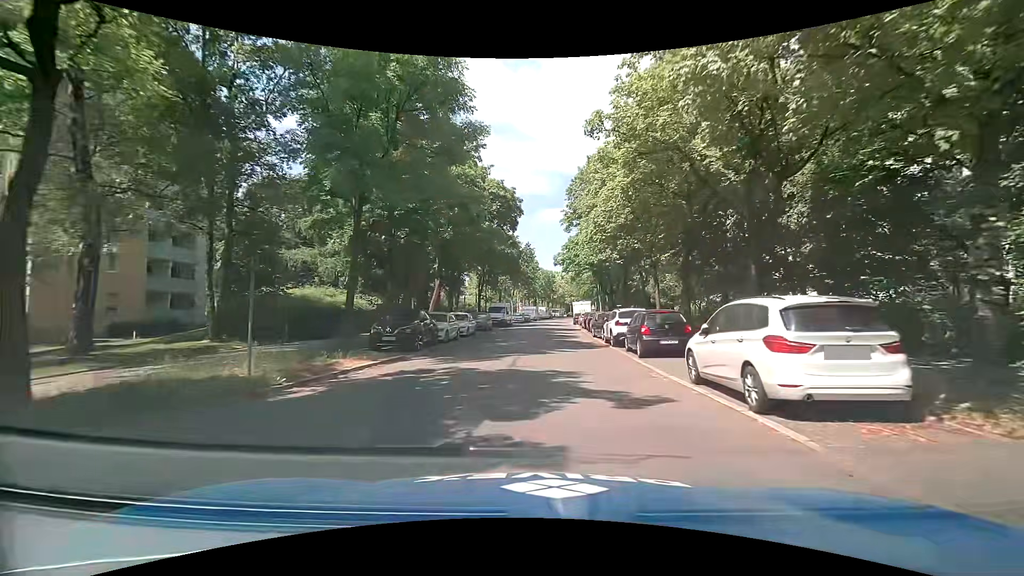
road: residential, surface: asphalt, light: Day
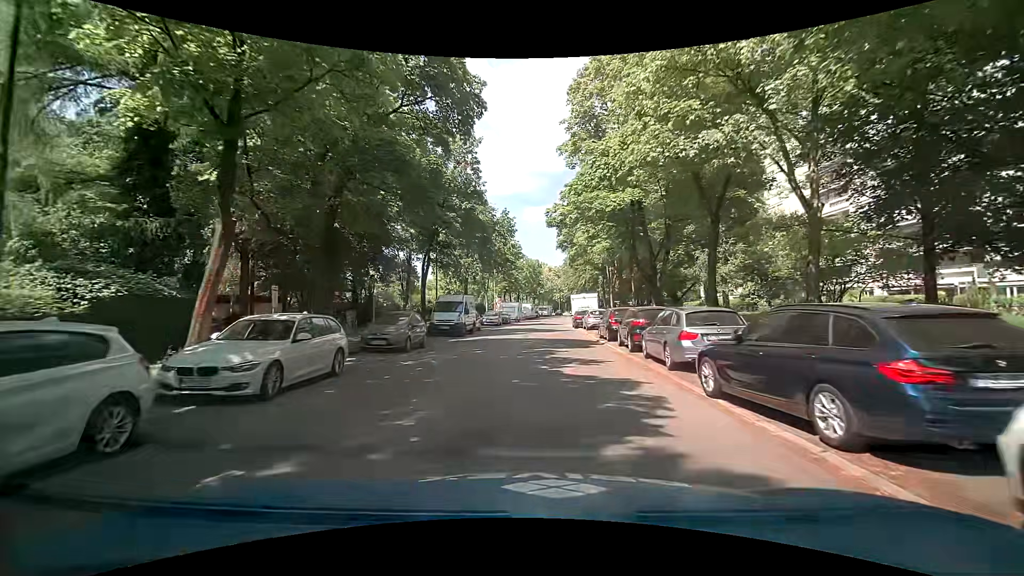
(-0.2, +20.6) m; 0°
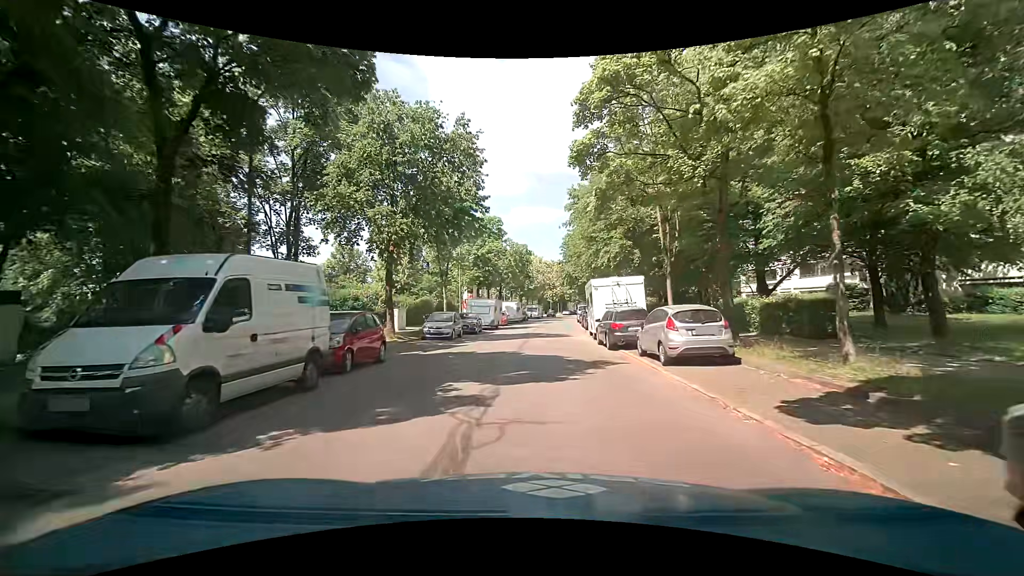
(+0.1, +21.9) m; 0°
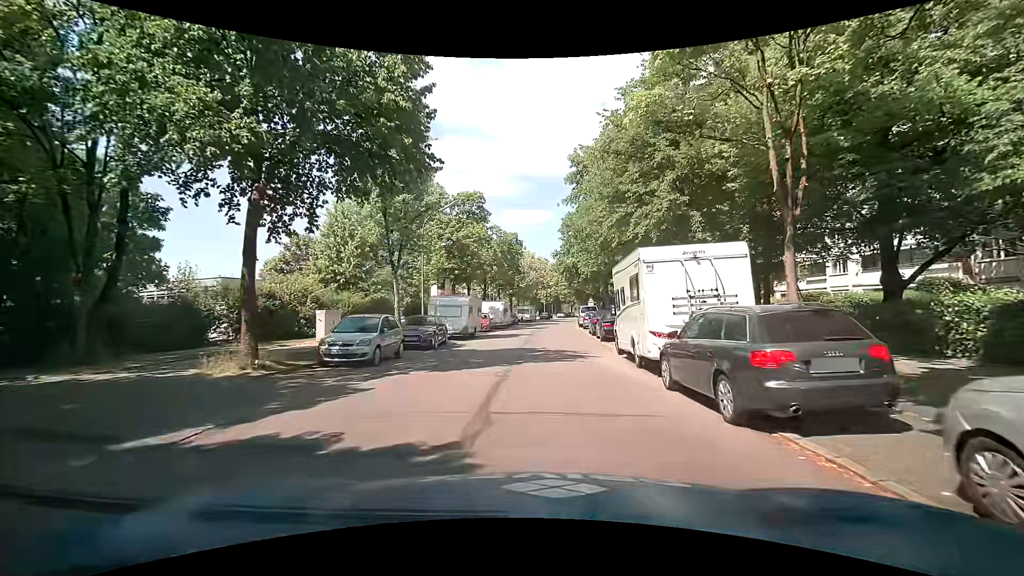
(+0.3, +11.6) m; +2°
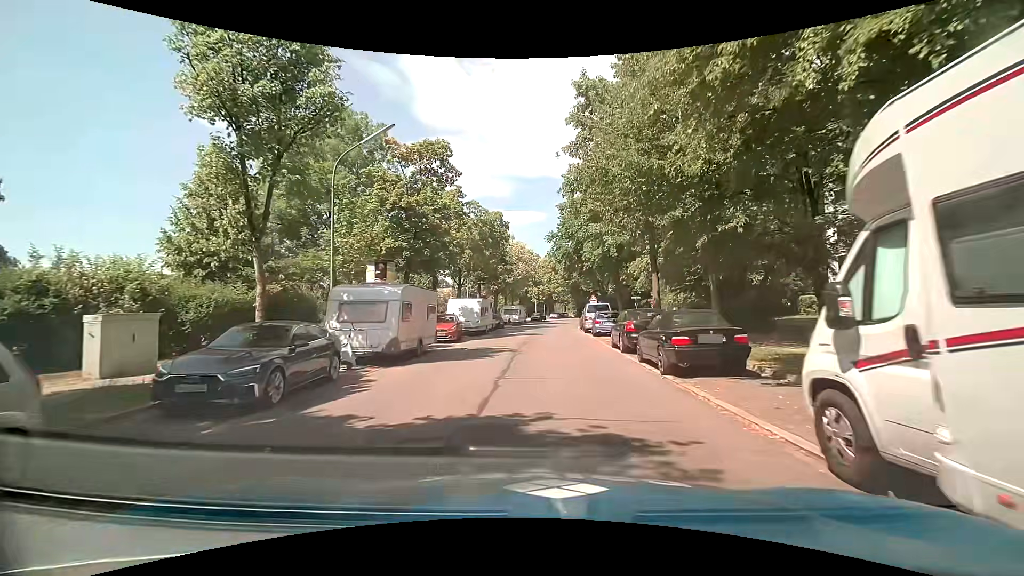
(+0.2, +12.5) m; -1°
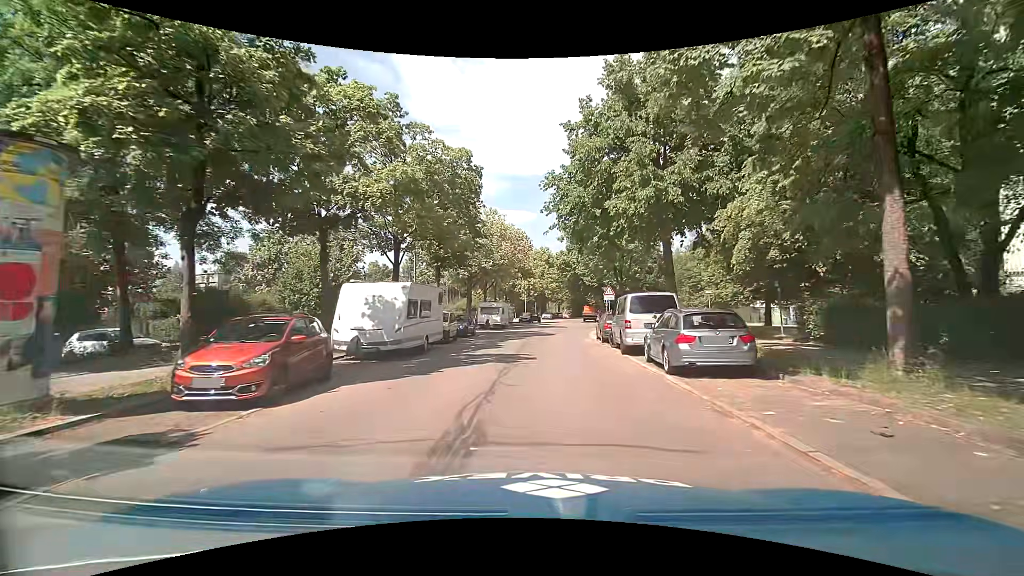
(+0.7, +17.3) m; +3°
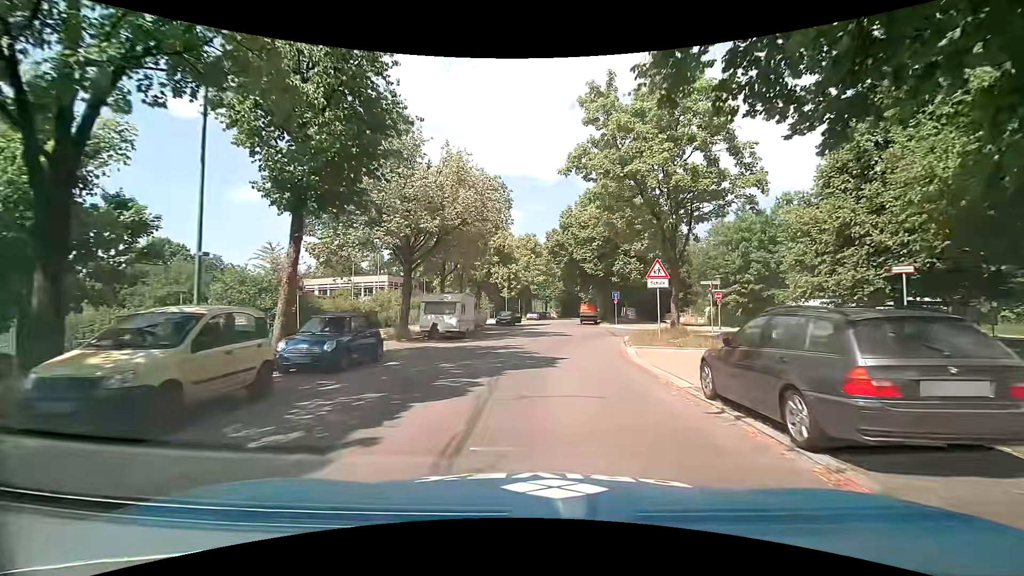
(+0.2, +17.8) m; +2°
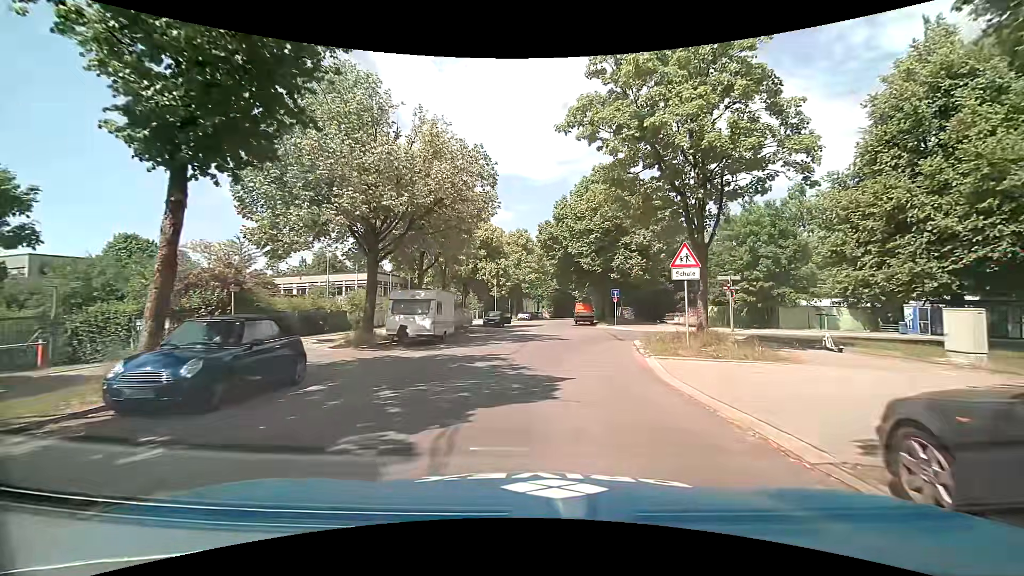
(0.0, +4.5) m; +1°
